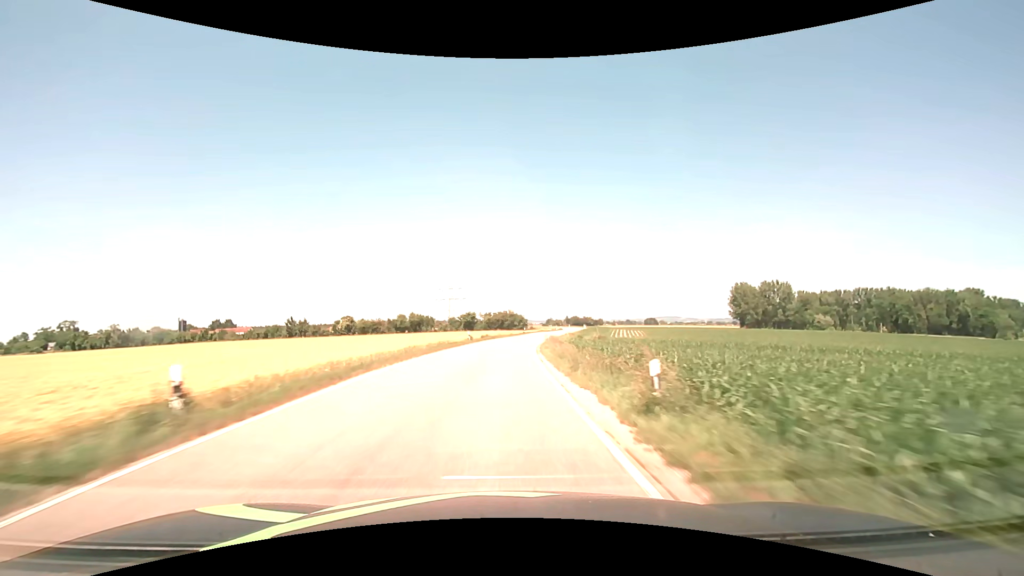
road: secondary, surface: asphalt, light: Day
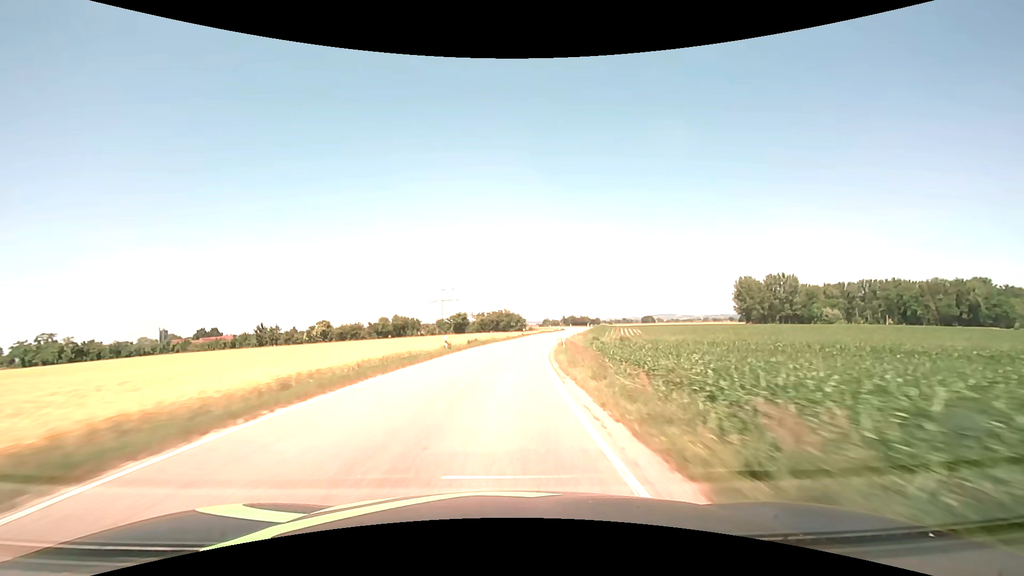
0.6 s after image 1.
(0.0, +14.1) m; 0°
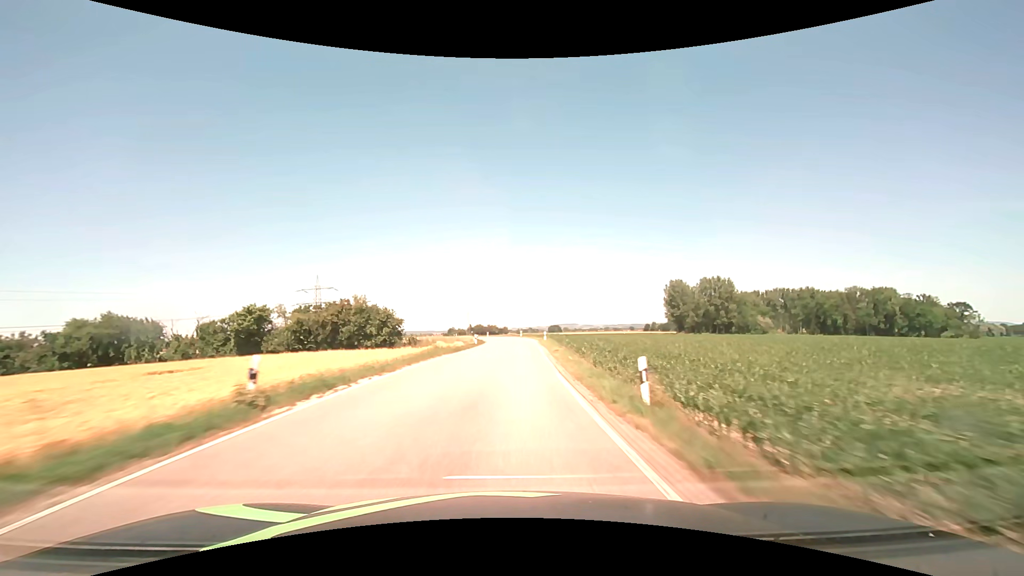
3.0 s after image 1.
(+4.4, +56.4) m; +10°
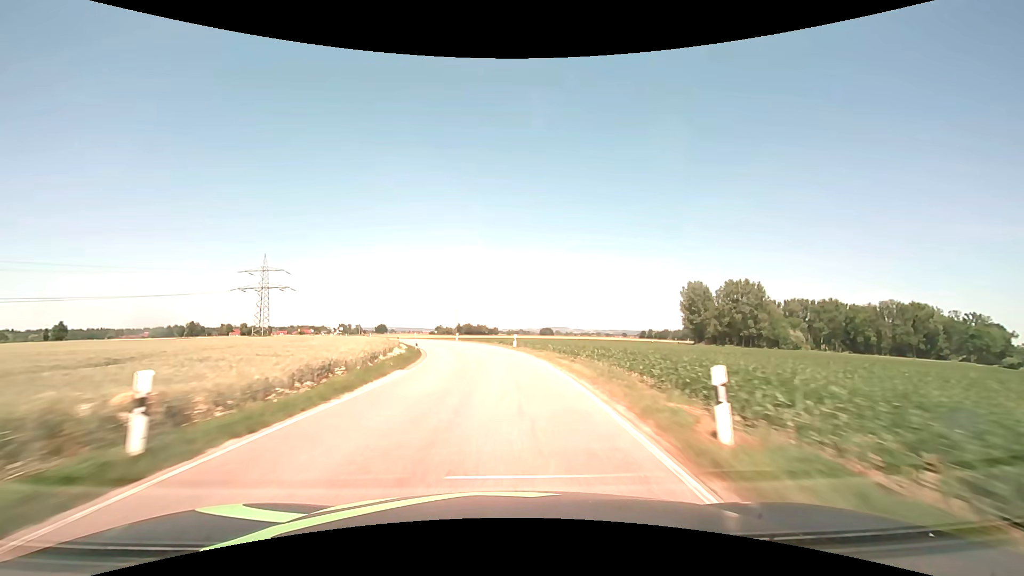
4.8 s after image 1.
(+1.3, +42.3) m; +2°
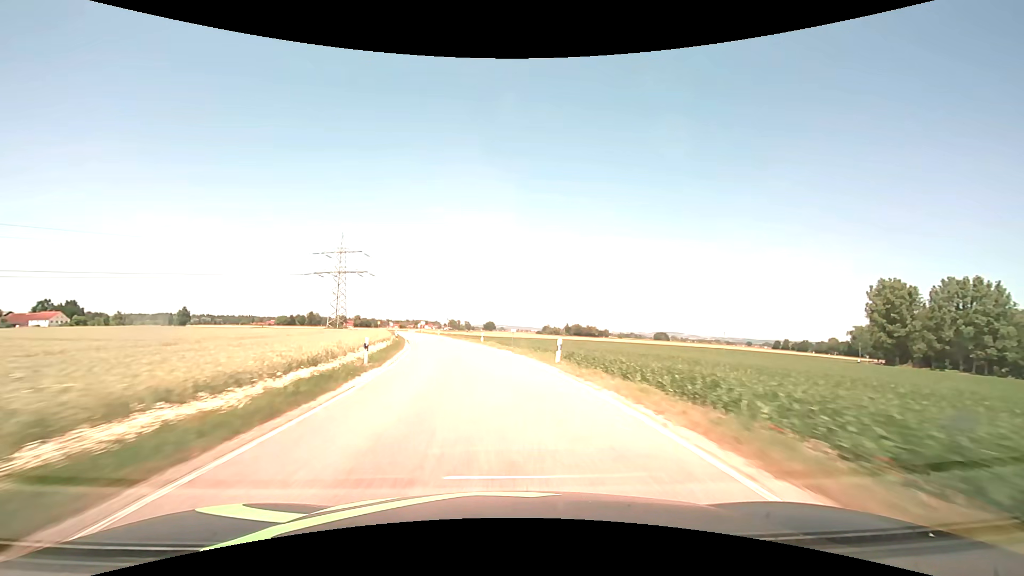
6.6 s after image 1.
(-3.5, +42.2) m; -11°
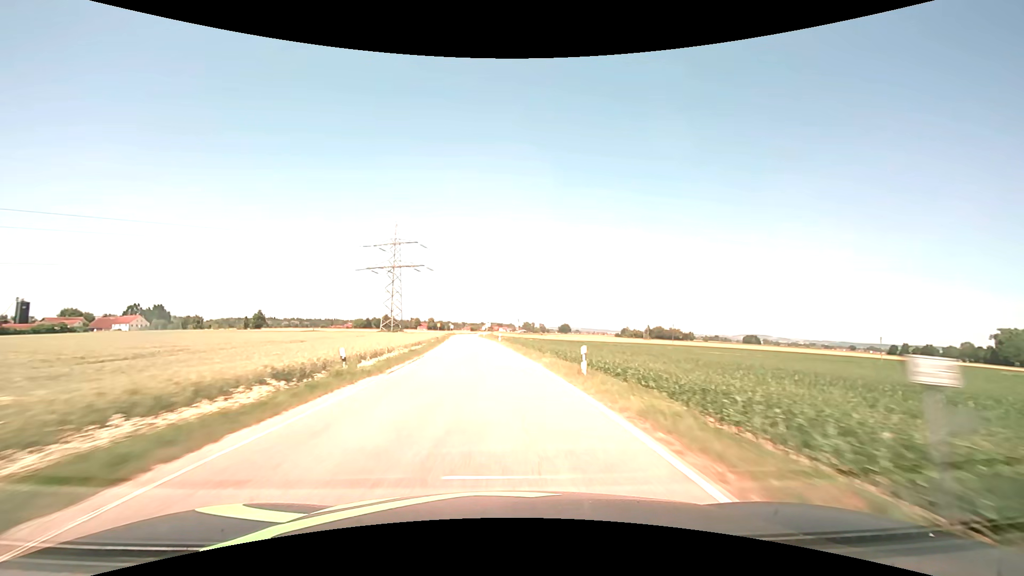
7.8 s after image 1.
(-2.3, +28.0) m; -9°
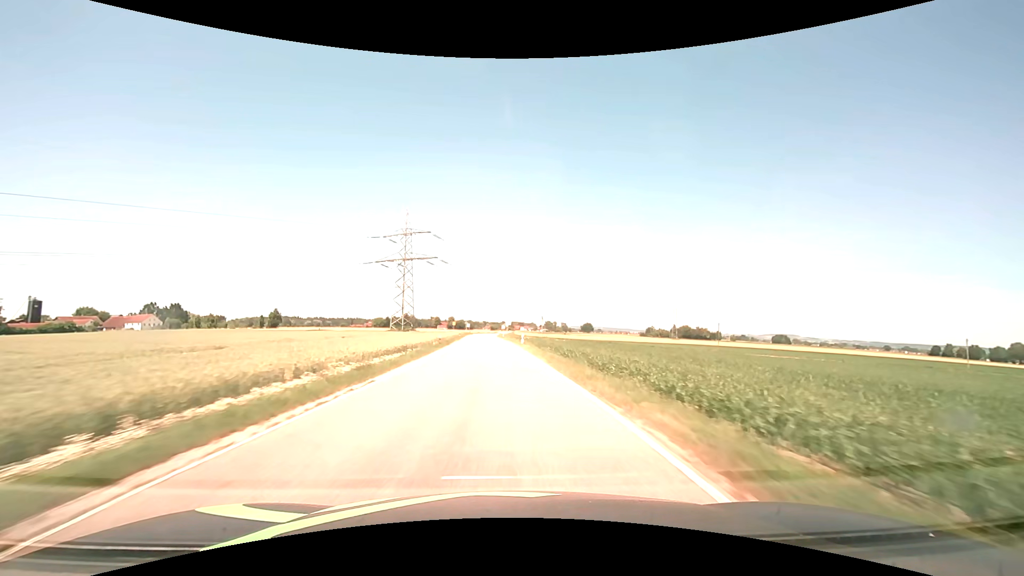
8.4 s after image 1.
(-0.4, +14.1) m; -3°
(0, +10) (0, +20) (-1, +30) (-1, +40) (-2, +50) (-2, +60) (-3, +70) (-4, +80) (-4, +90) (-4, +100) m
